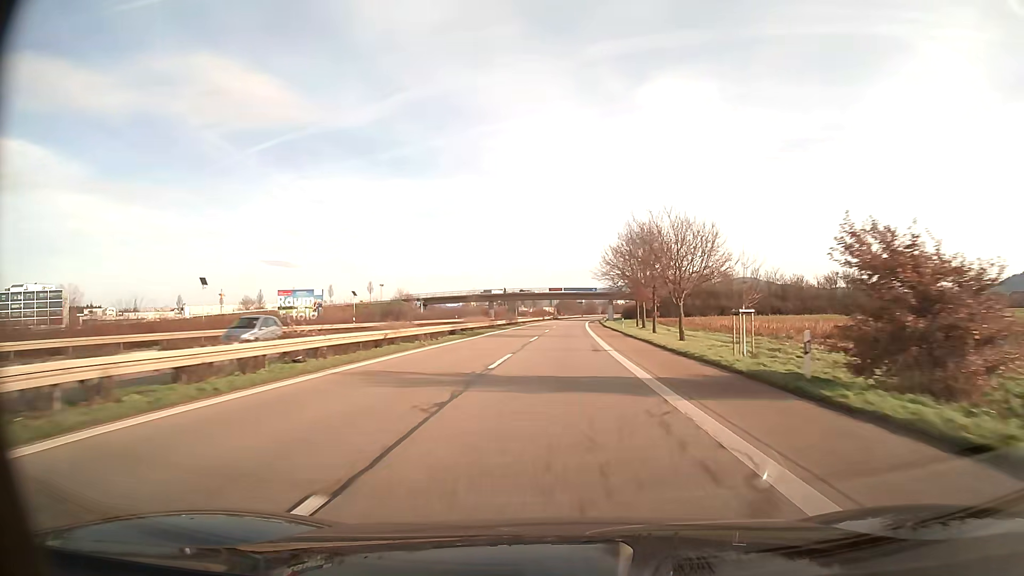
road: trunk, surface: asphalt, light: Day
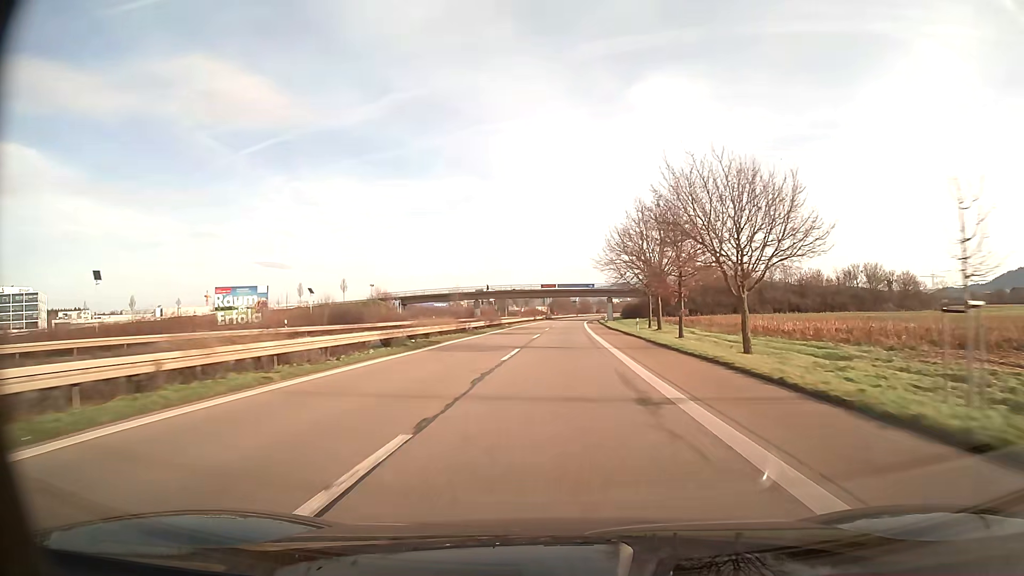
(+0.1, +15.6) m; +1°
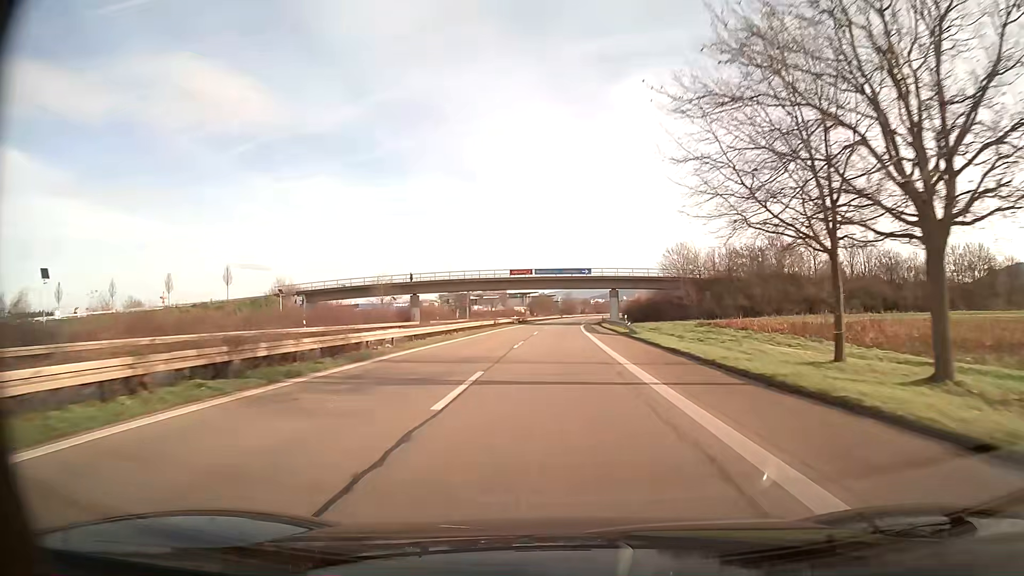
(+0.6, +46.9) m; +1°
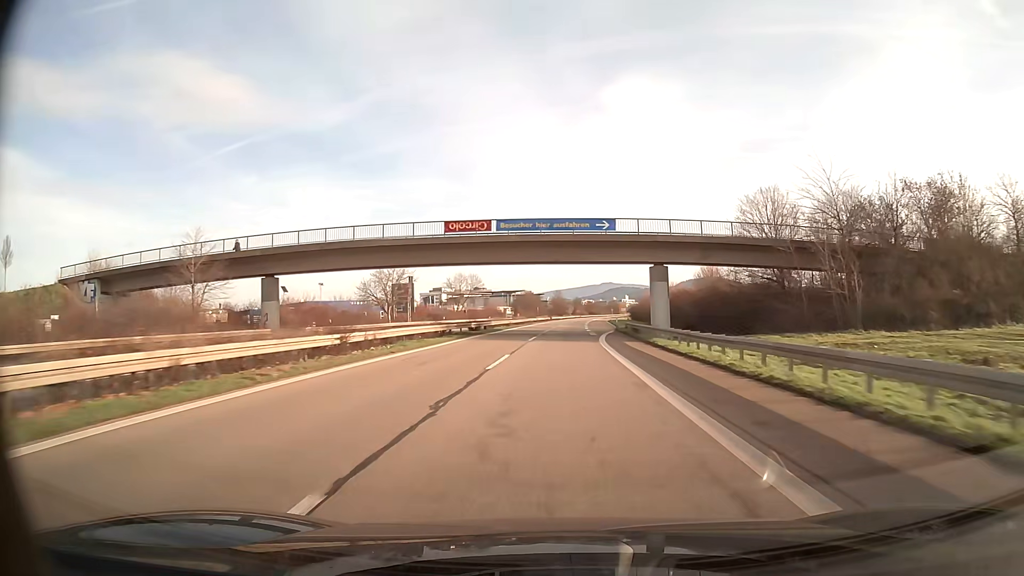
(+0.3, +46.9) m; +1°
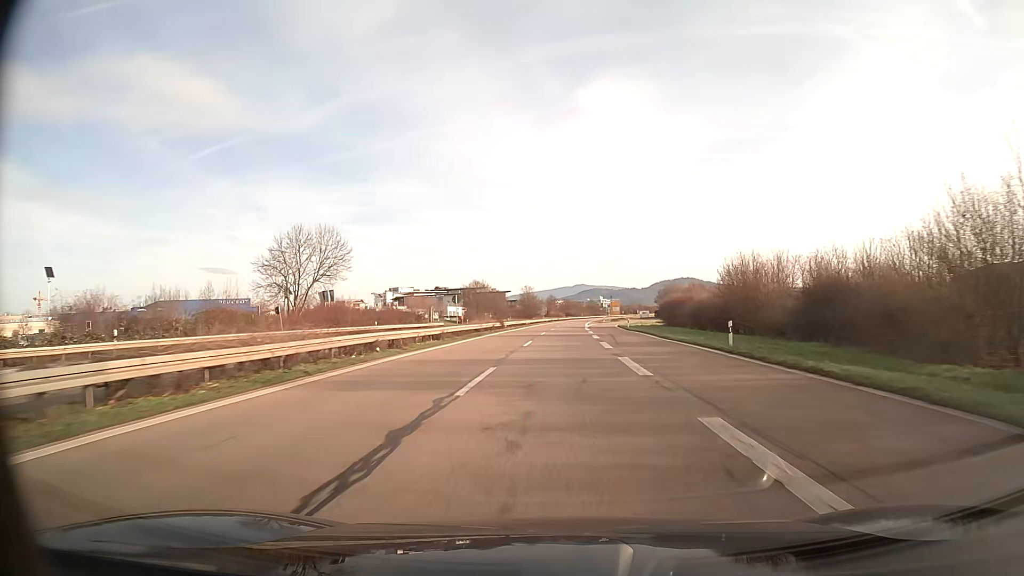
(+1.7, +78.2) m; +2°
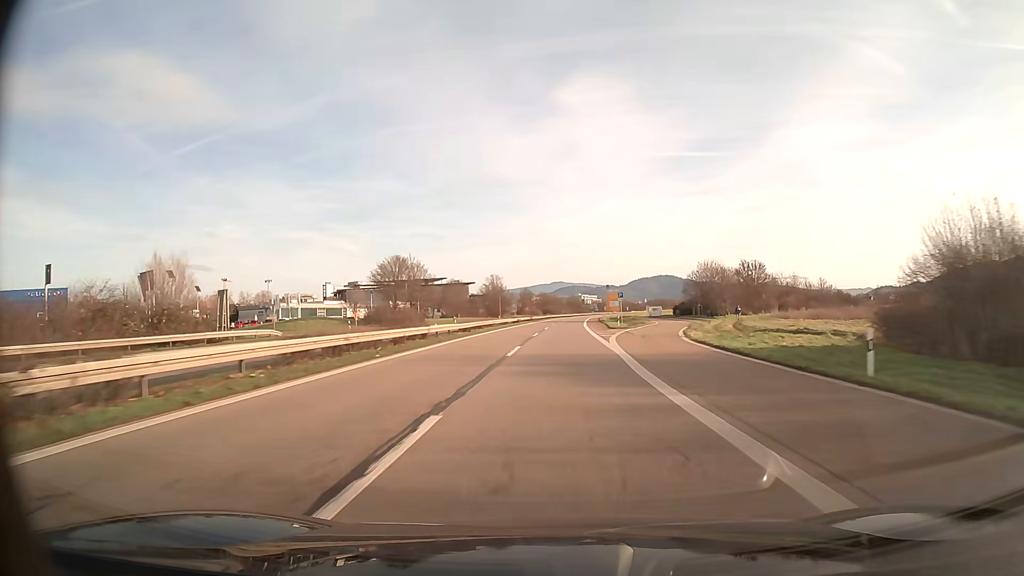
(+1.1, +62.5) m; +2°
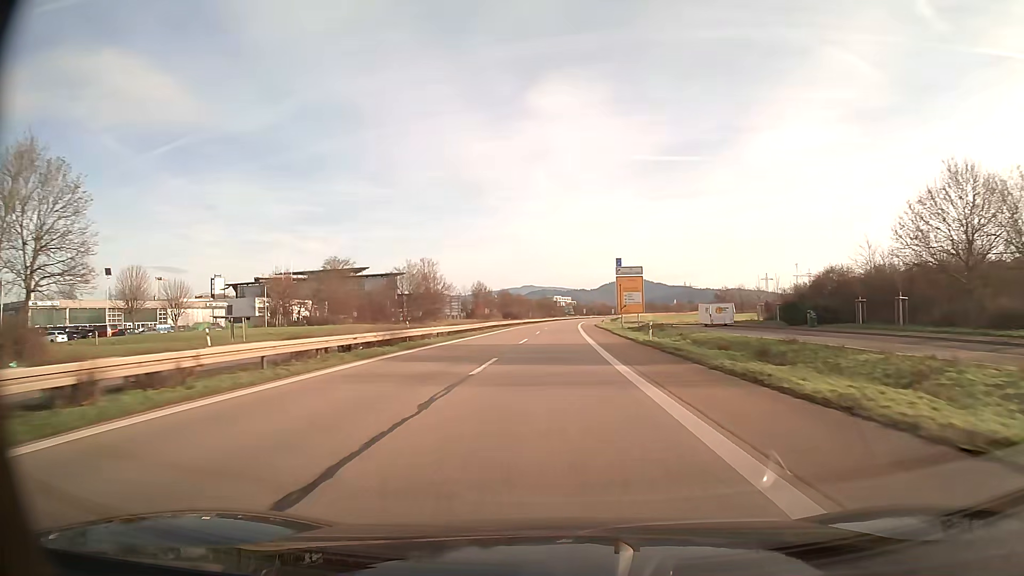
(+1.7, +78.2) m; +2°
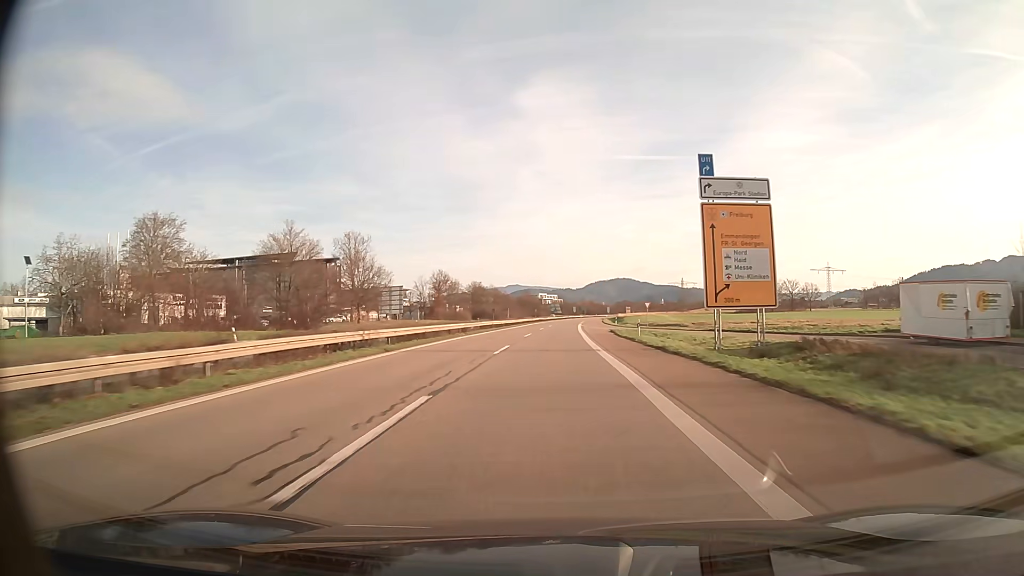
(+0.5, +46.9) m; +1°
(0, +10) (0, +20) (0, +30) (0, +40) (+1, +50) (+1, +60) (+1, +70) (+1, +80) (+2, +90) (+2, +100) m
